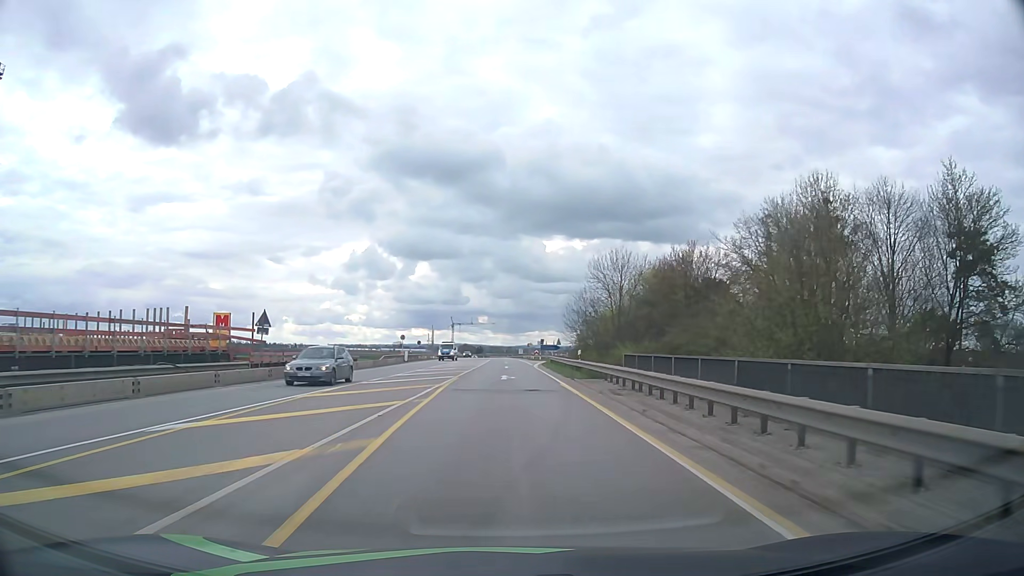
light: Day
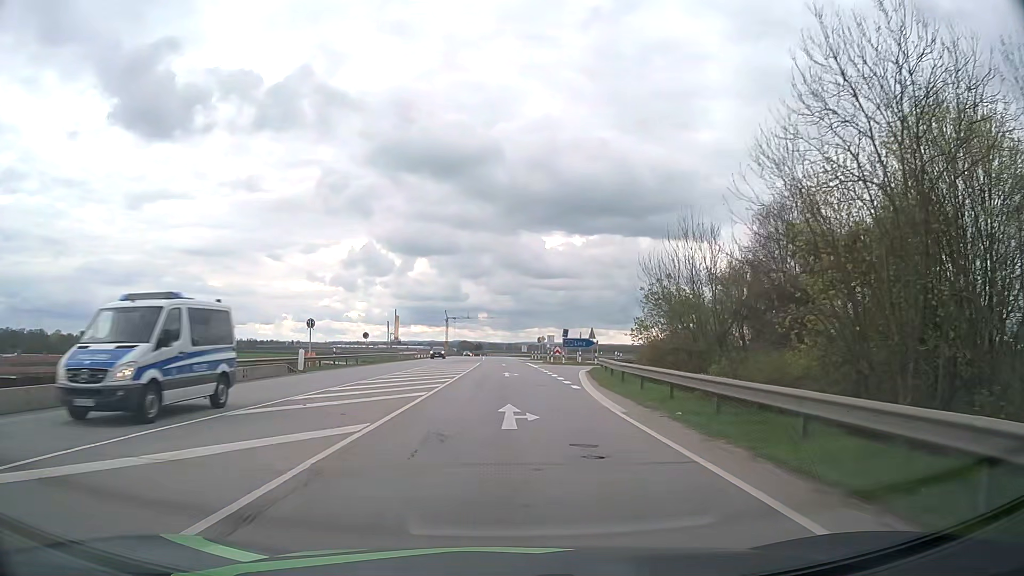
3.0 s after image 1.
(-0.1, +38.6) m; 0°
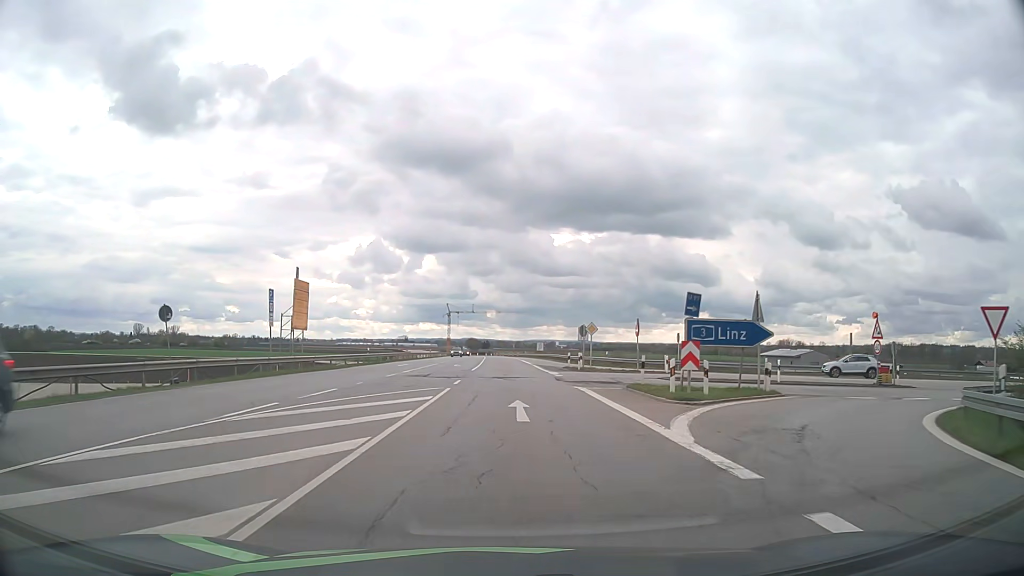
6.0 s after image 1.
(-0.2, +39.3) m; -1°
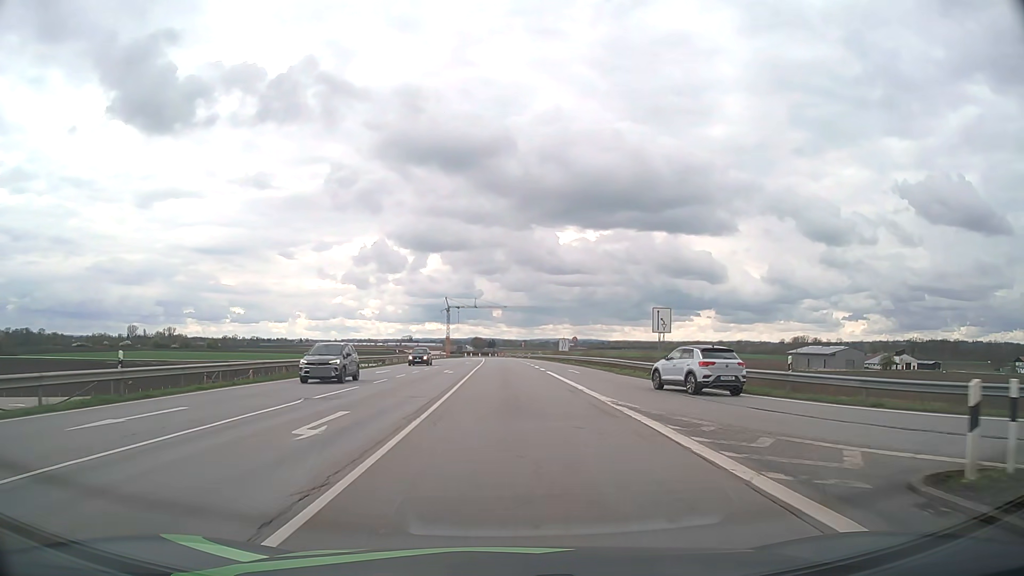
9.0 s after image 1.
(-0.3, +38.9) m; 0°
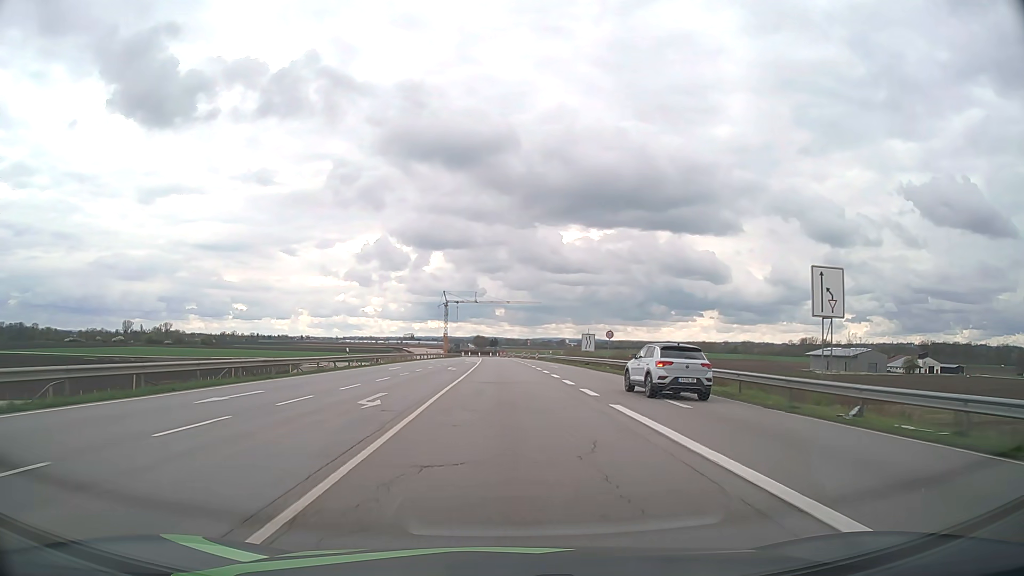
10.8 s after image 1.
(-0.2, +23.3) m; 0°
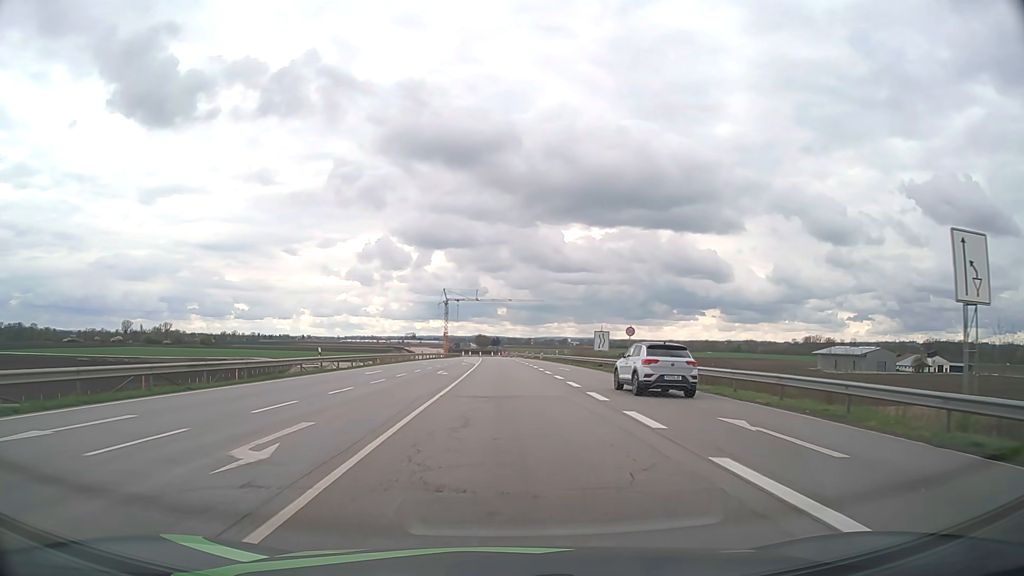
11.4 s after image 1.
(0.0, +7.7) m; 0°
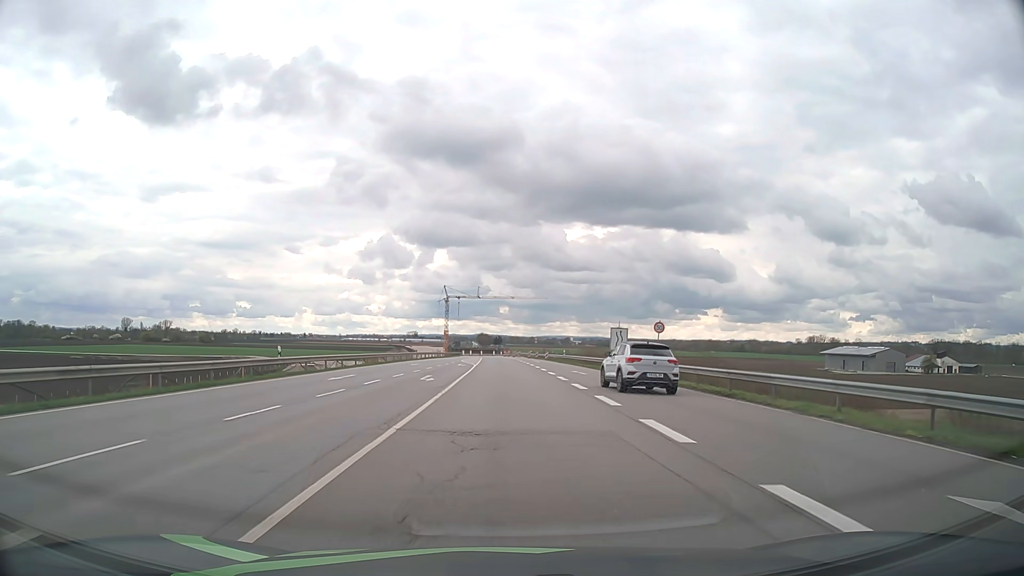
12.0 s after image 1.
(0.0, +7.6) m; 0°
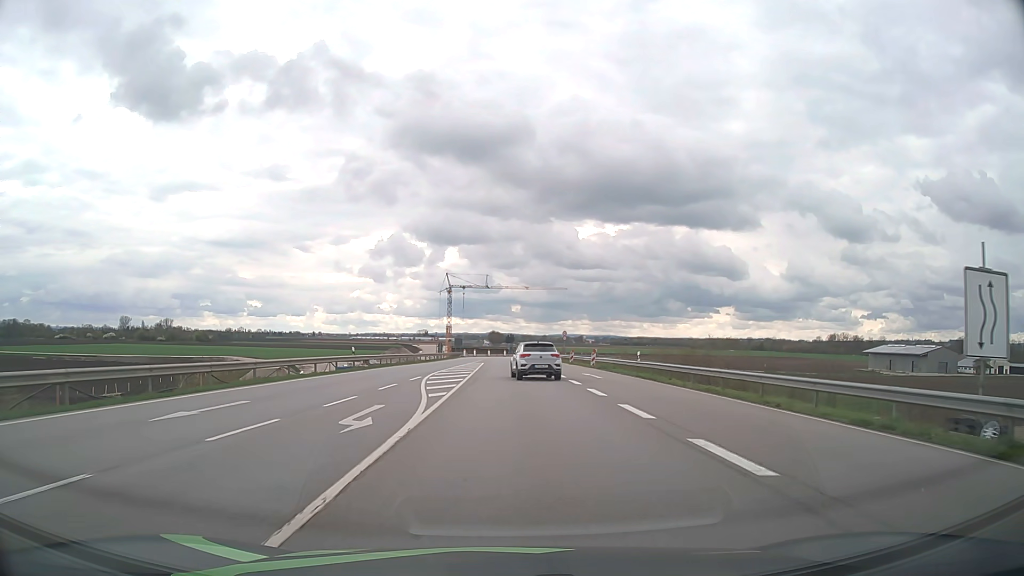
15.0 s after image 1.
(-0.4, +38.5) m; -1°
(0, +10) (0, +20) (0, +30) (0, +40) (0, +50) (0, +60) (-1, +70) (-1, +80) (-1, +90) (-1, +100) m
